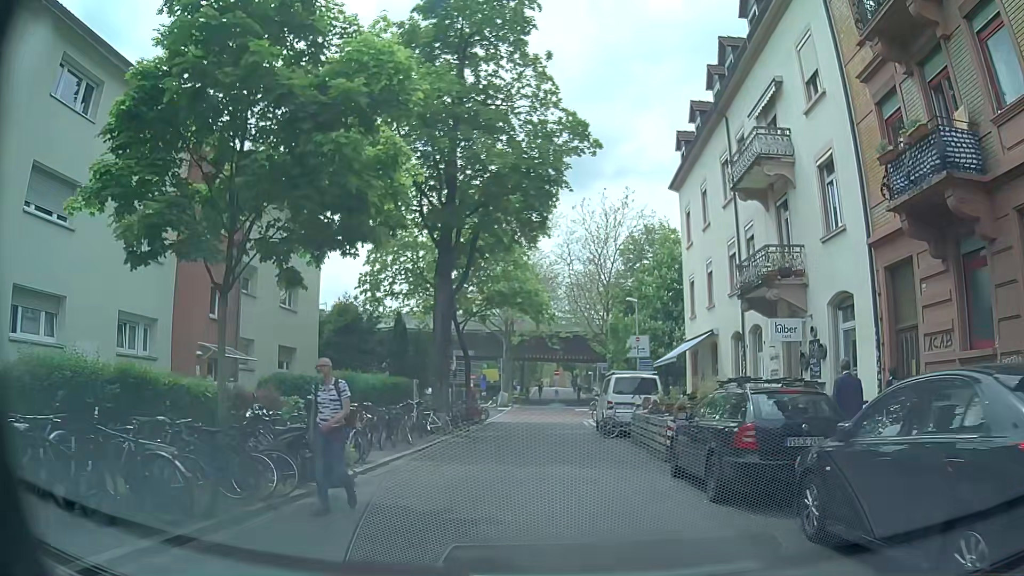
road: residential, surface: asphalt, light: Day
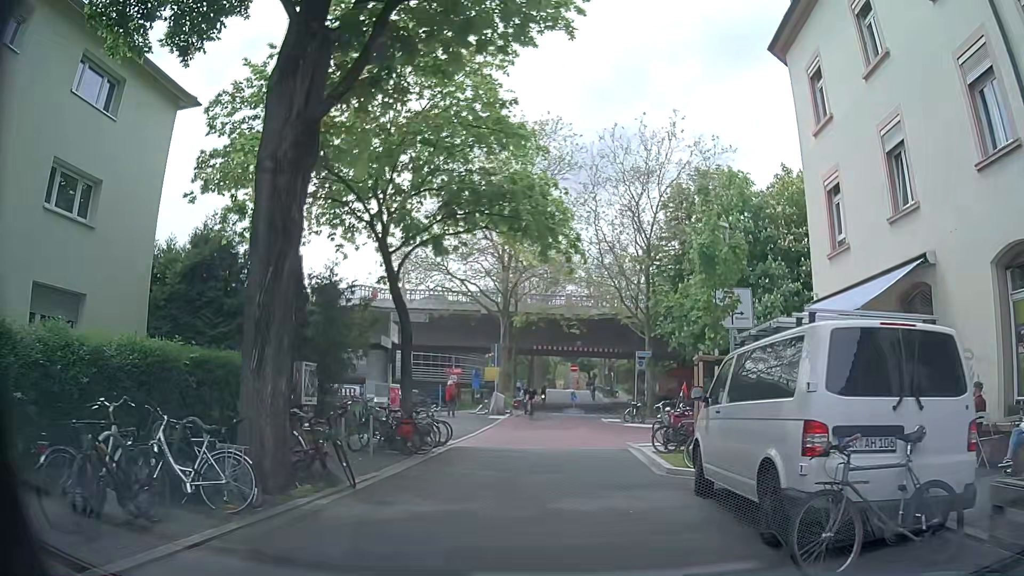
(-0.2, +15.9) m; -2°
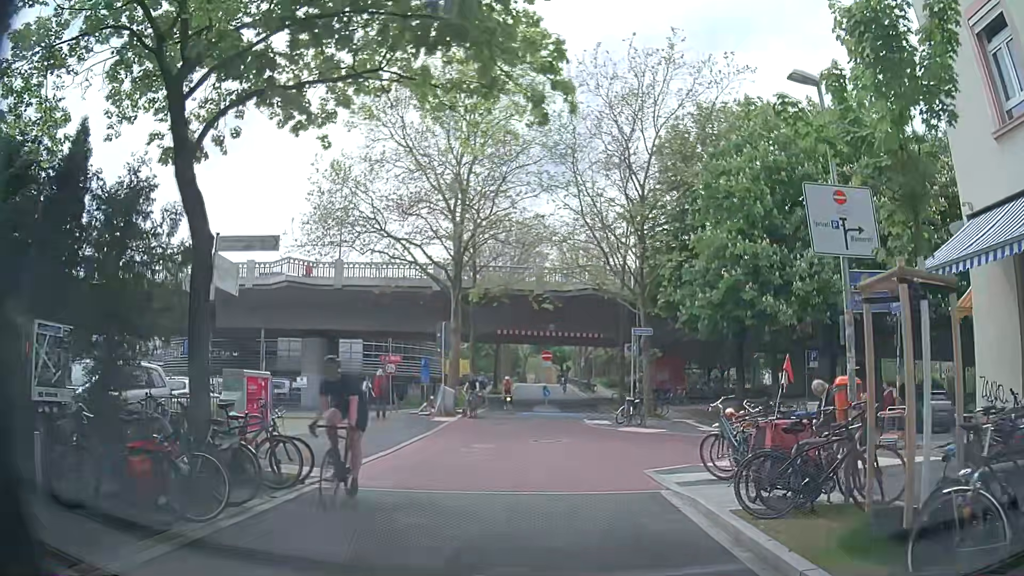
(+0.1, +8.9) m; +2°
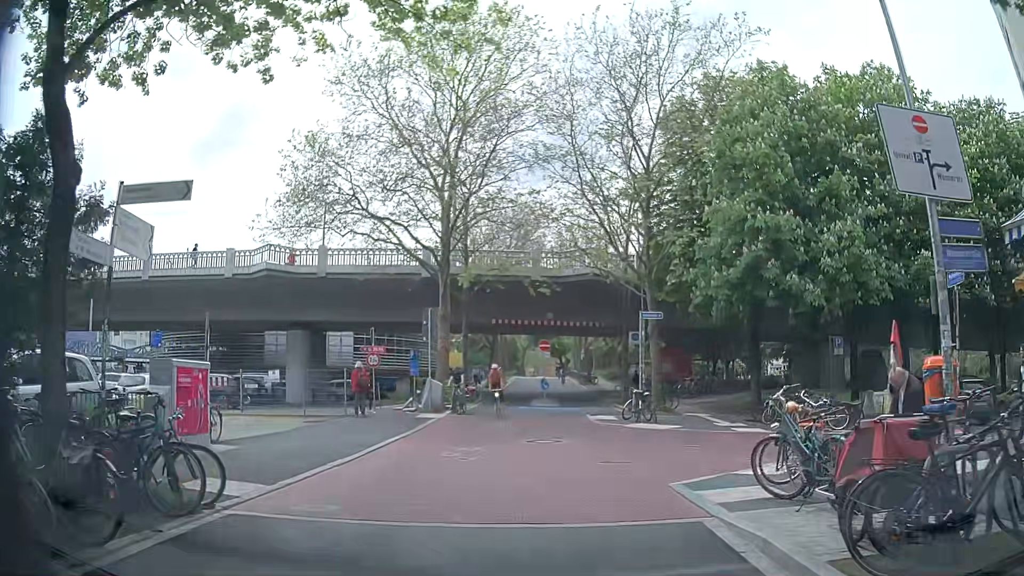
(0.0, +2.6) m; 0°
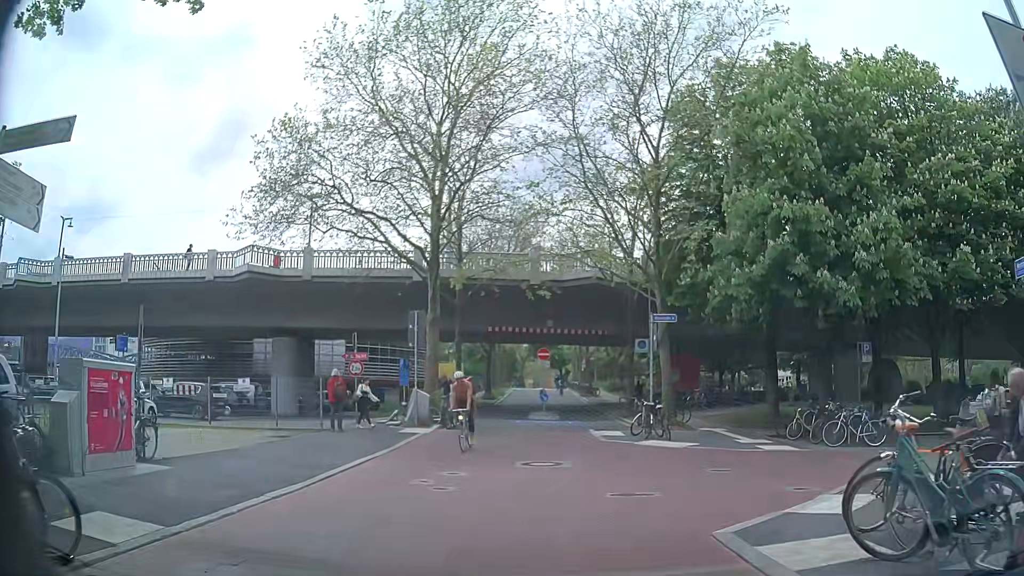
(0.0, +2.4) m; +1°
